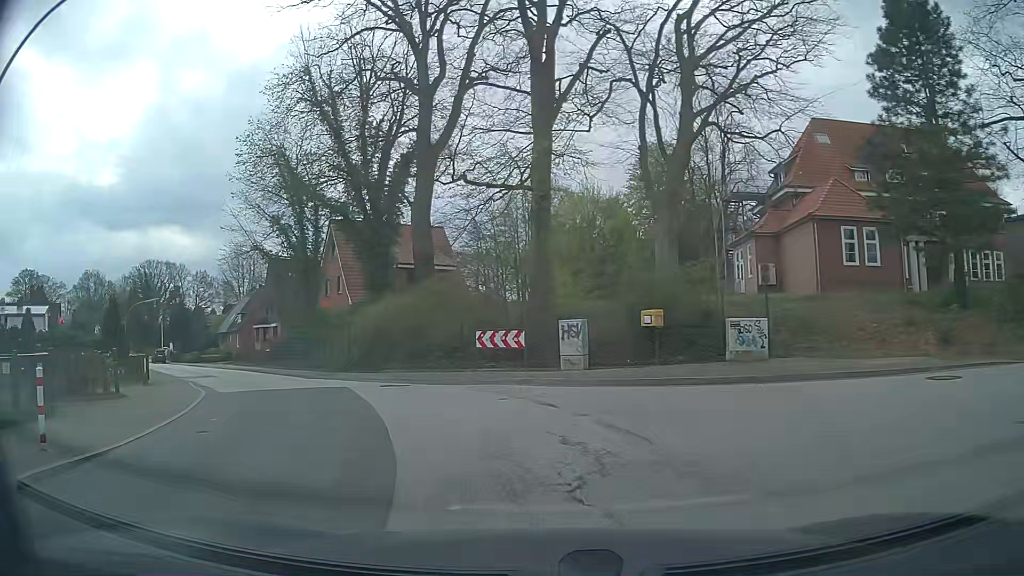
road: tertiary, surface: asphalt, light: Day
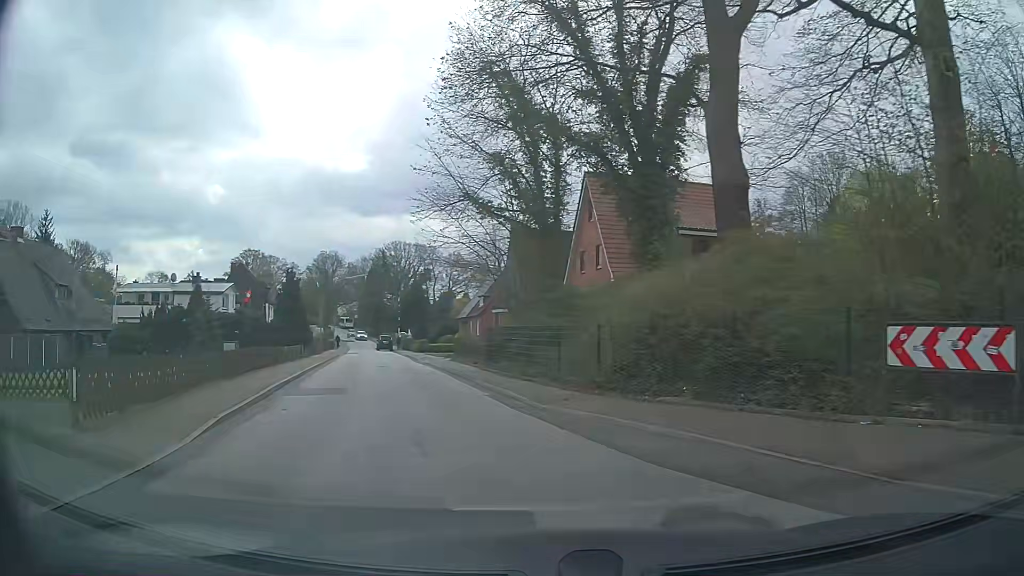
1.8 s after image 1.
(-2.2, +12.7) m; -21°
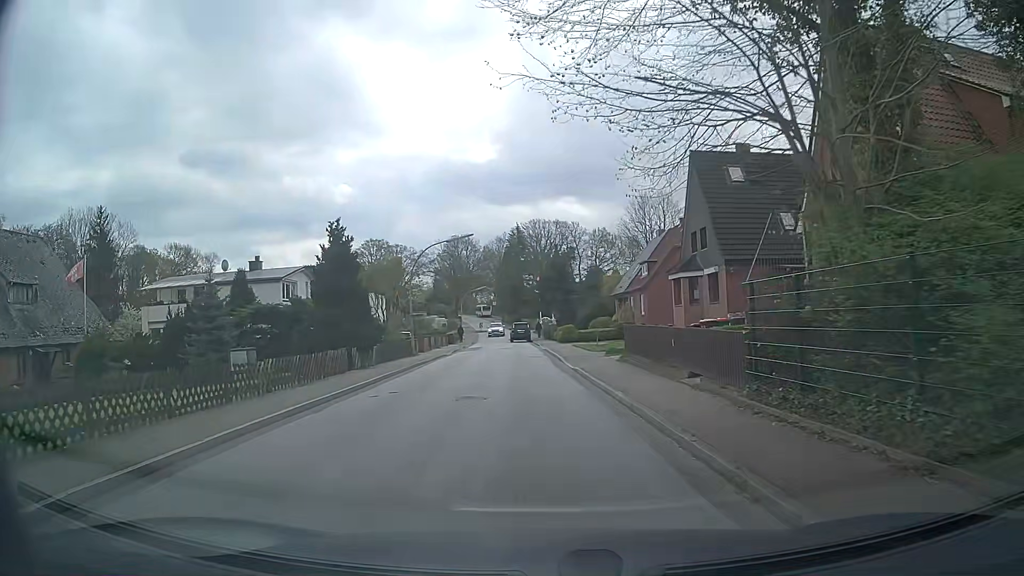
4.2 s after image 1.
(-2.8, +17.7) m; -14°
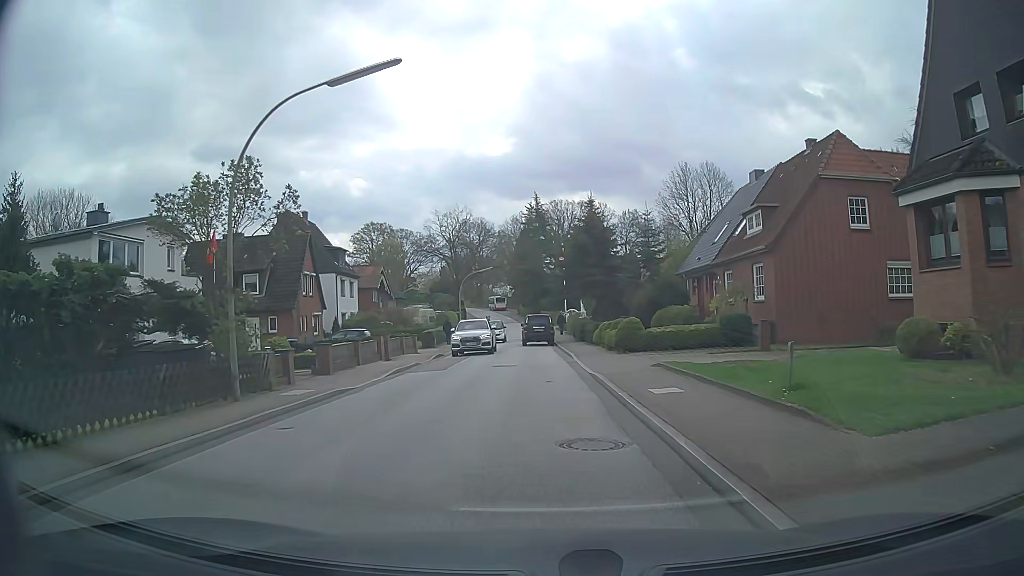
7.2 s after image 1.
(-0.4, +23.1) m; -2°
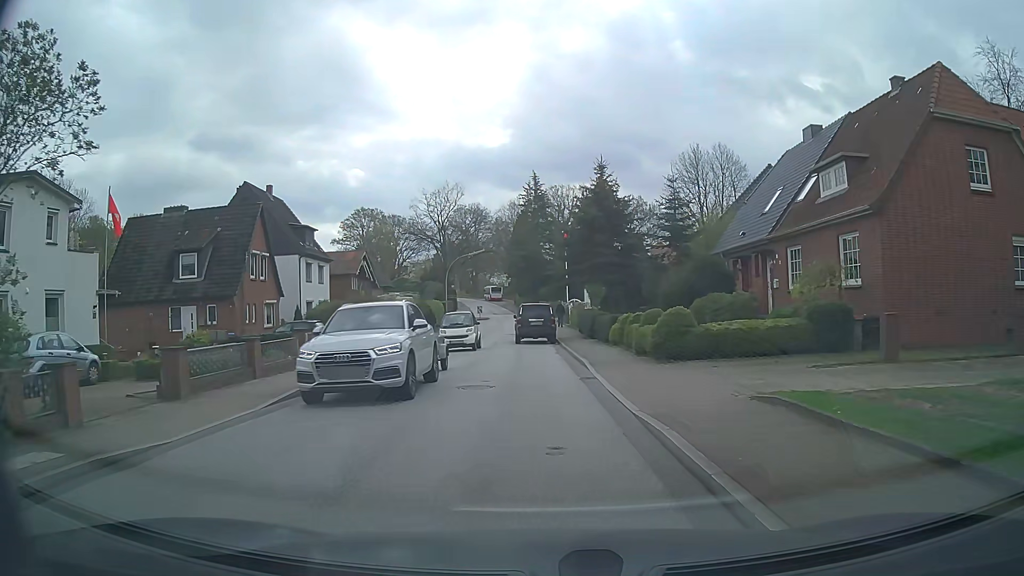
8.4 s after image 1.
(0.0, +8.6) m; 0°
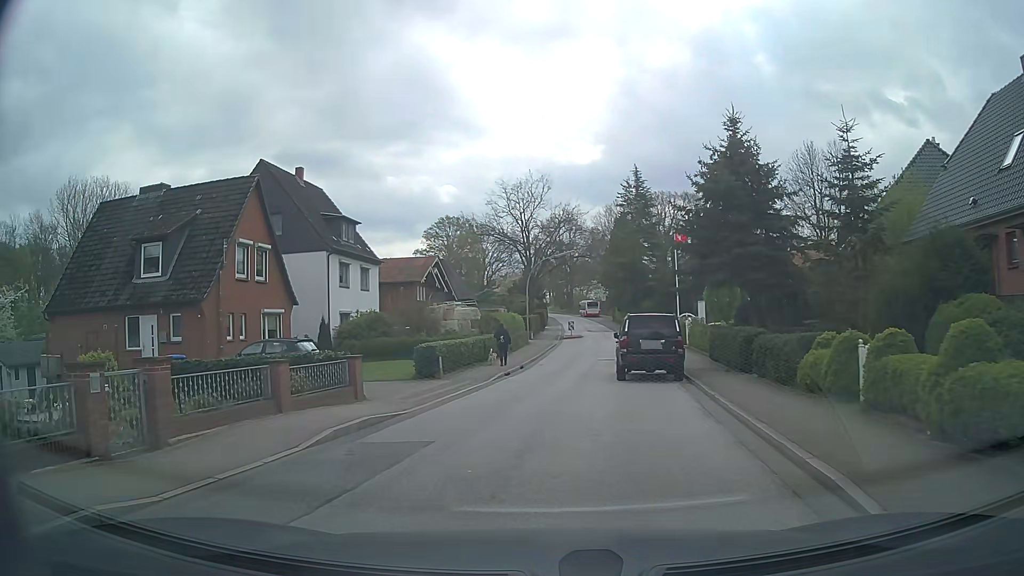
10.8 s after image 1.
(-0.3, +12.0) m; -8°
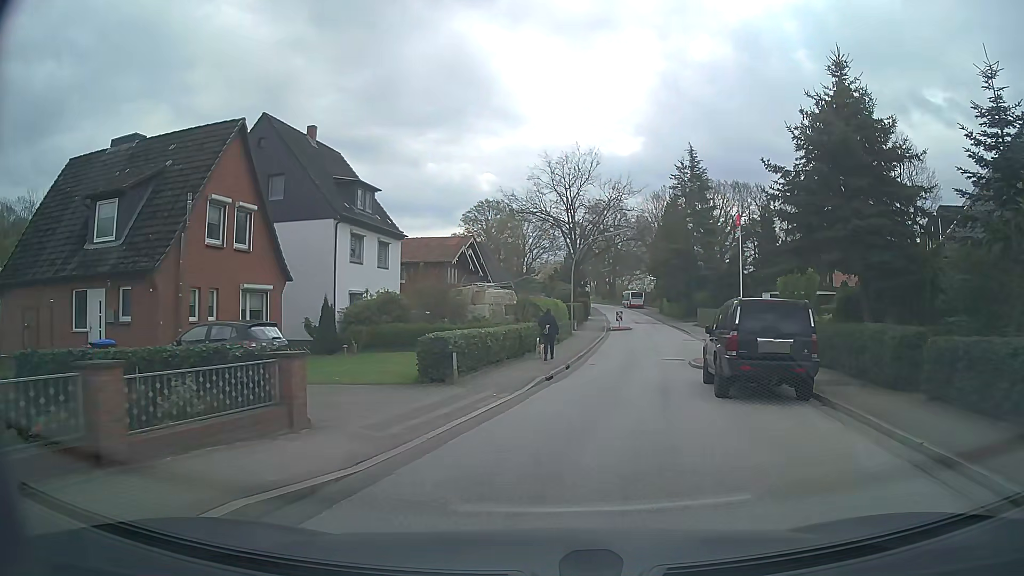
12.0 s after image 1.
(-0.4, +6.5) m; -4°
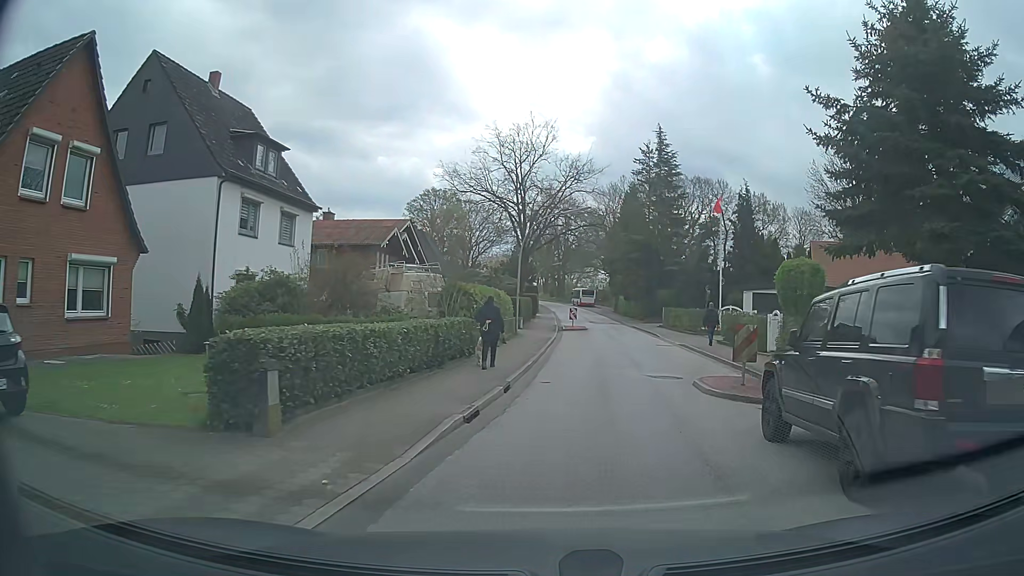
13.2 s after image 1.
(+0.3, +7.7) m; +4°
